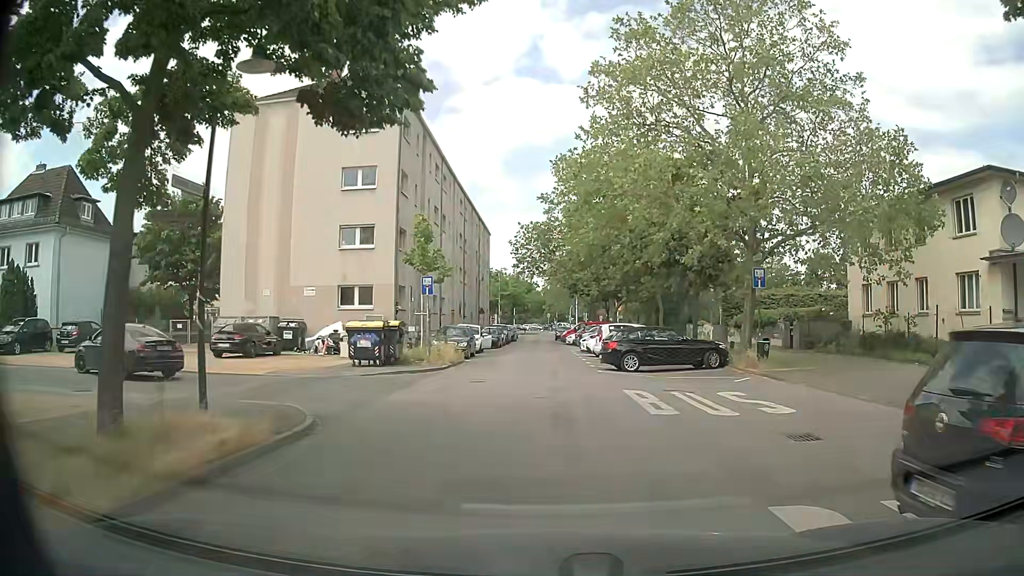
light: Day
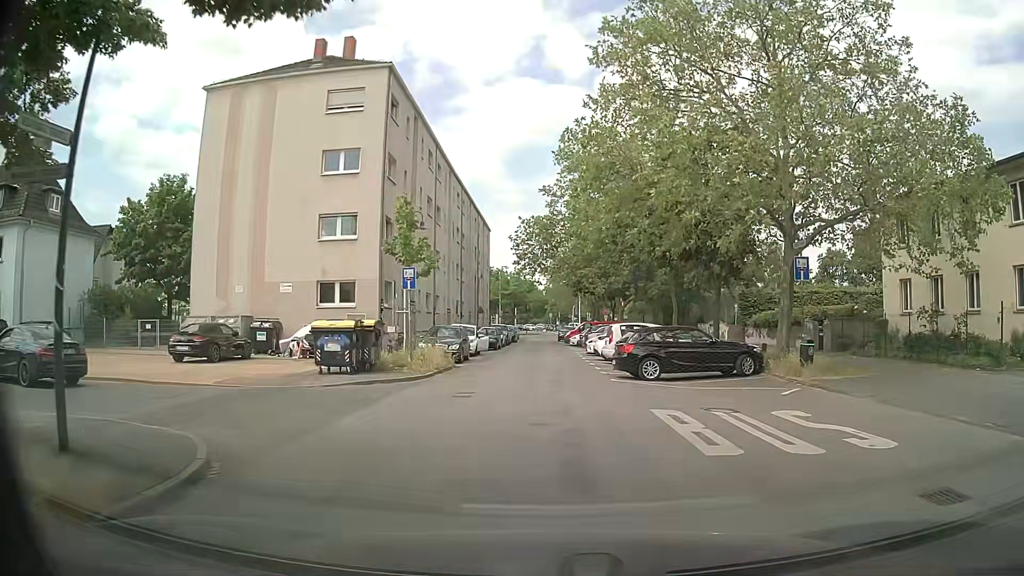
(0.0, +3.5) m; -1°
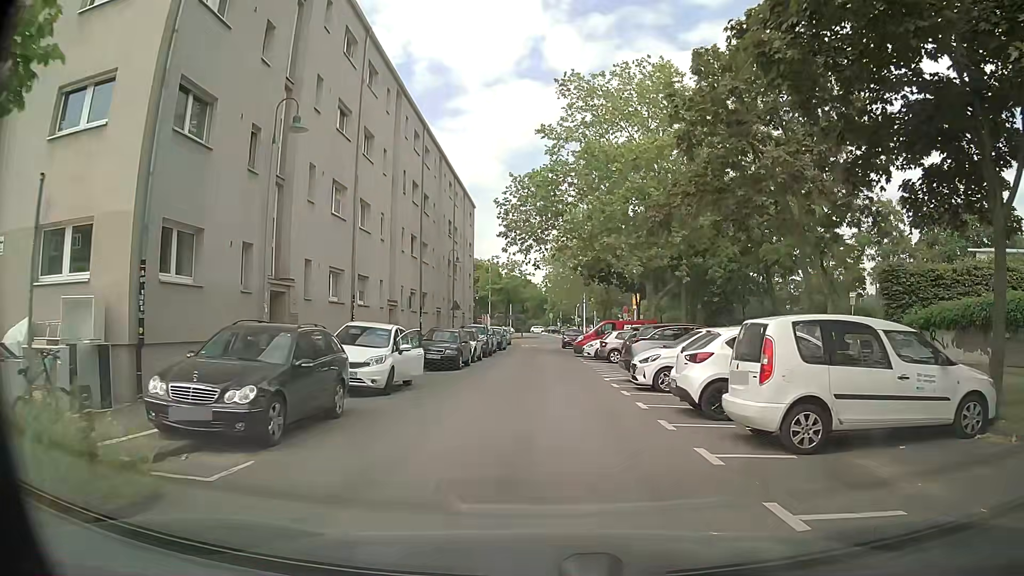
(+0.3, +18.5) m; 0°
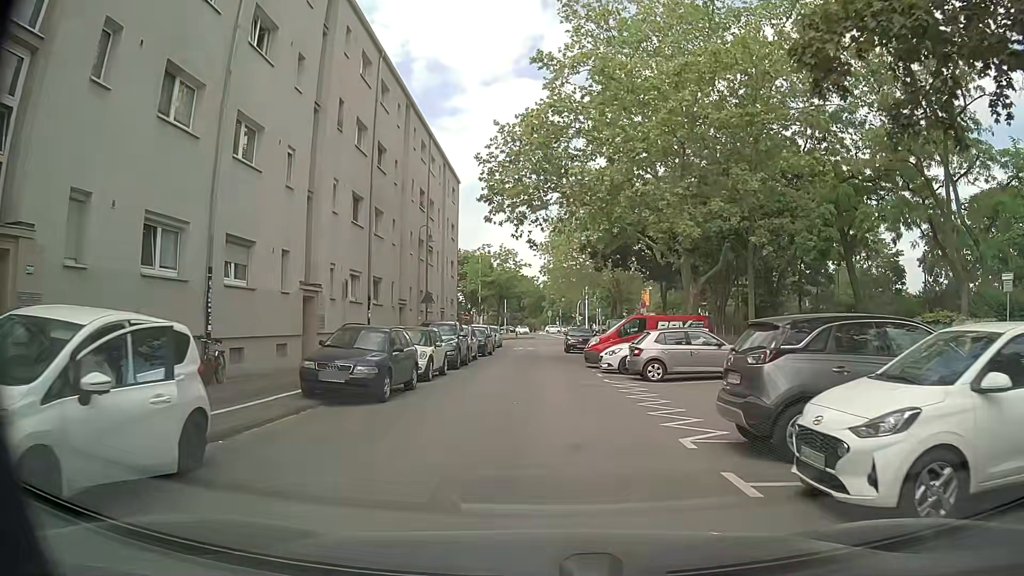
(+0.2, +11.1) m; +1°
